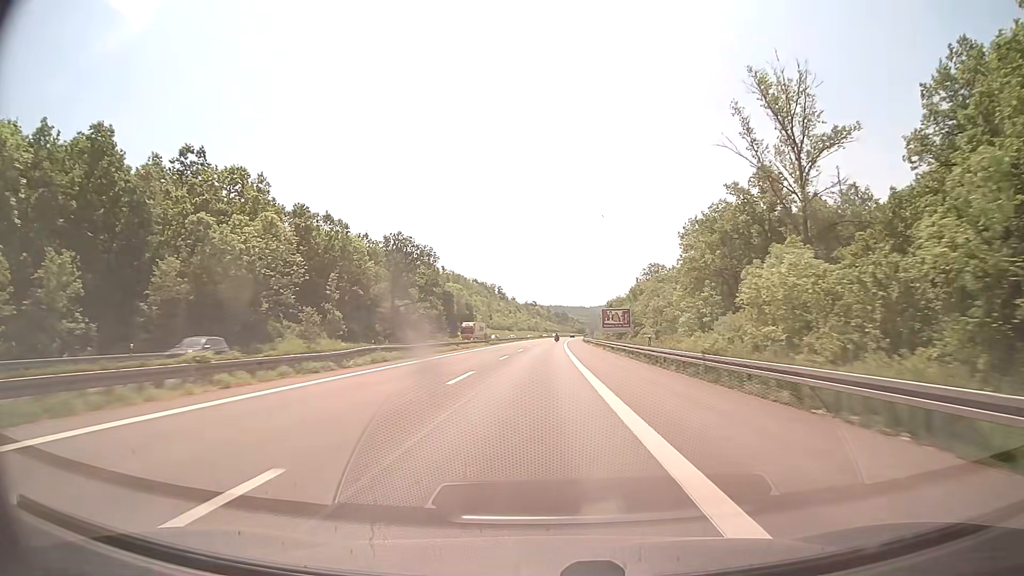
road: motorway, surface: concrete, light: Day
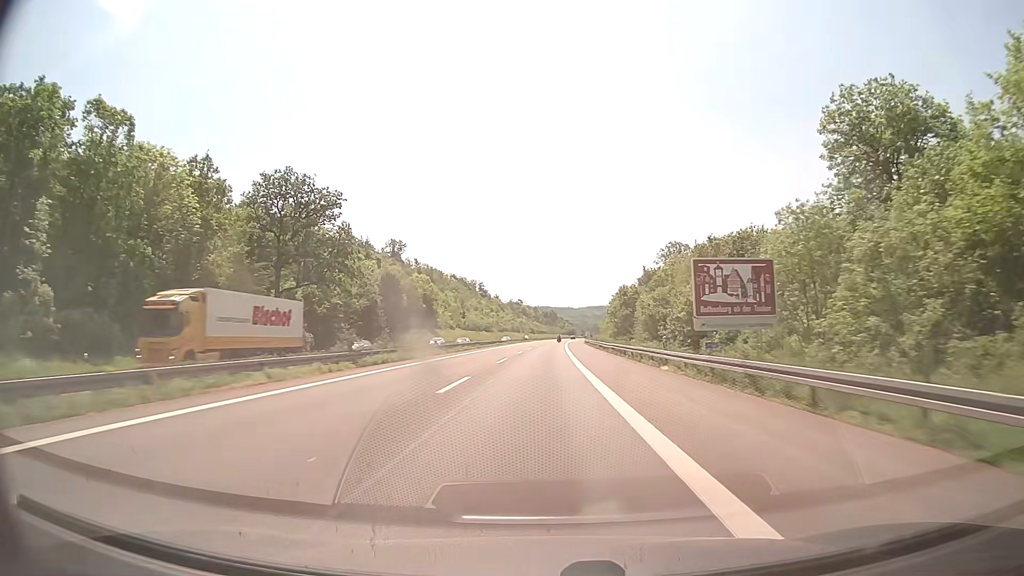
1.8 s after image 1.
(+0.5, +55.9) m; +1°
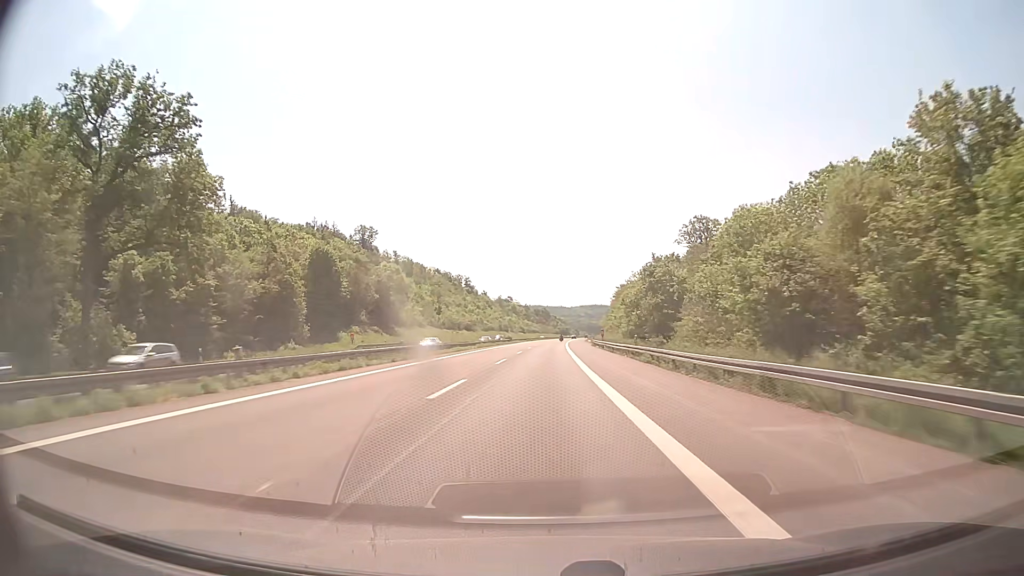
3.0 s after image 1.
(+0.3, +37.3) m; +1°
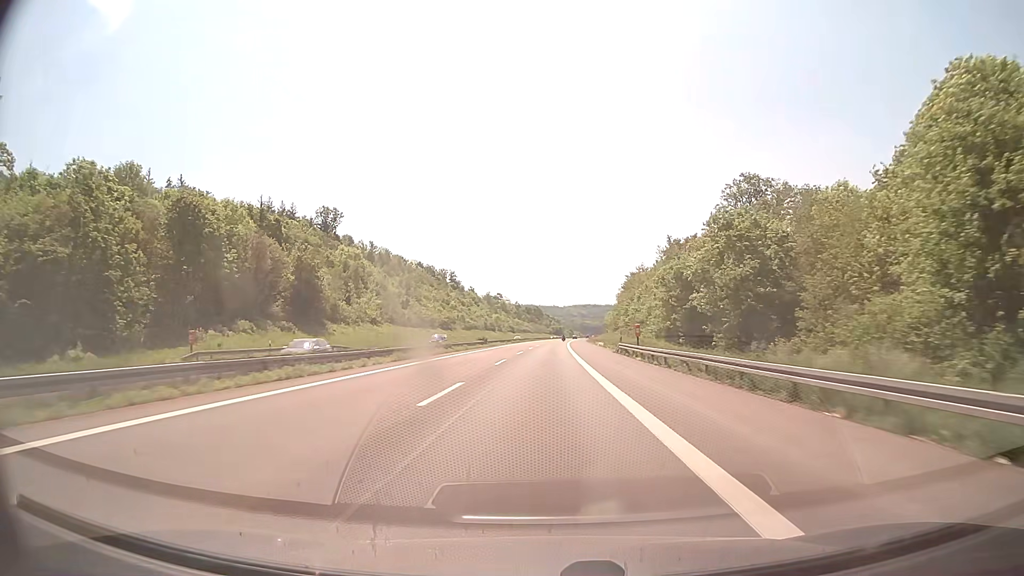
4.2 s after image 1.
(+0.2, +37.3) m; +1°
